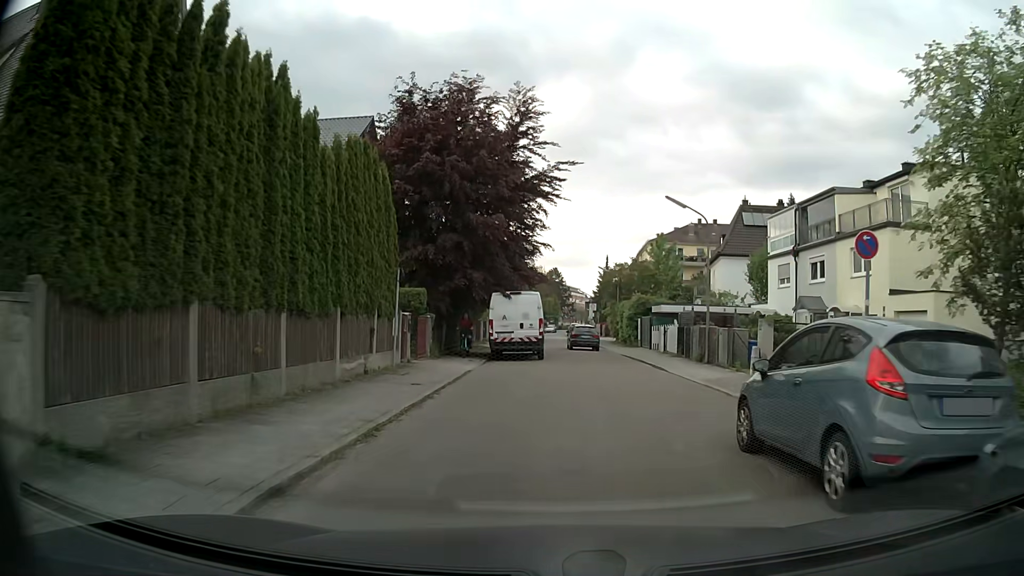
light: Day
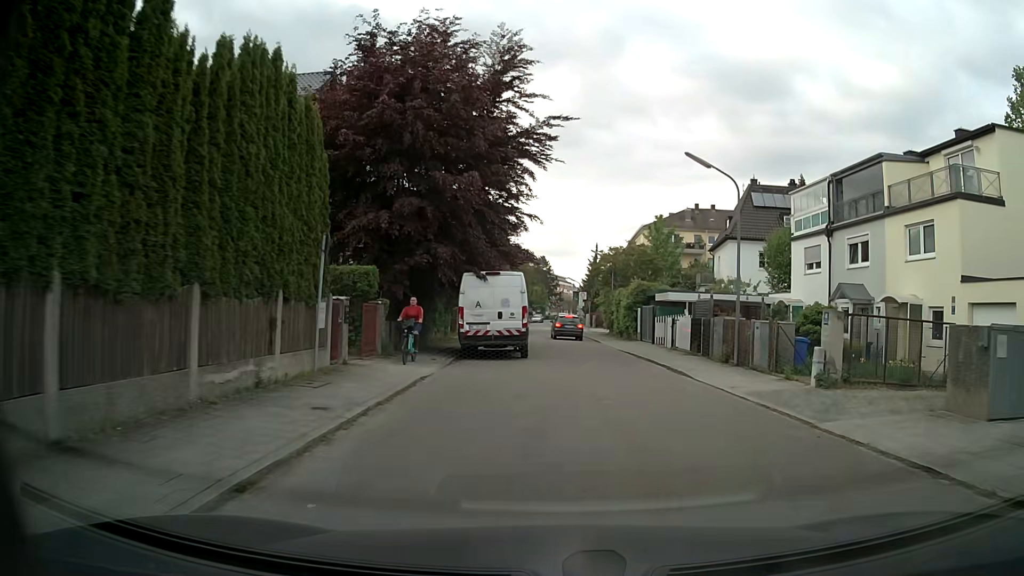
(0.0, +5.4) m; 0°
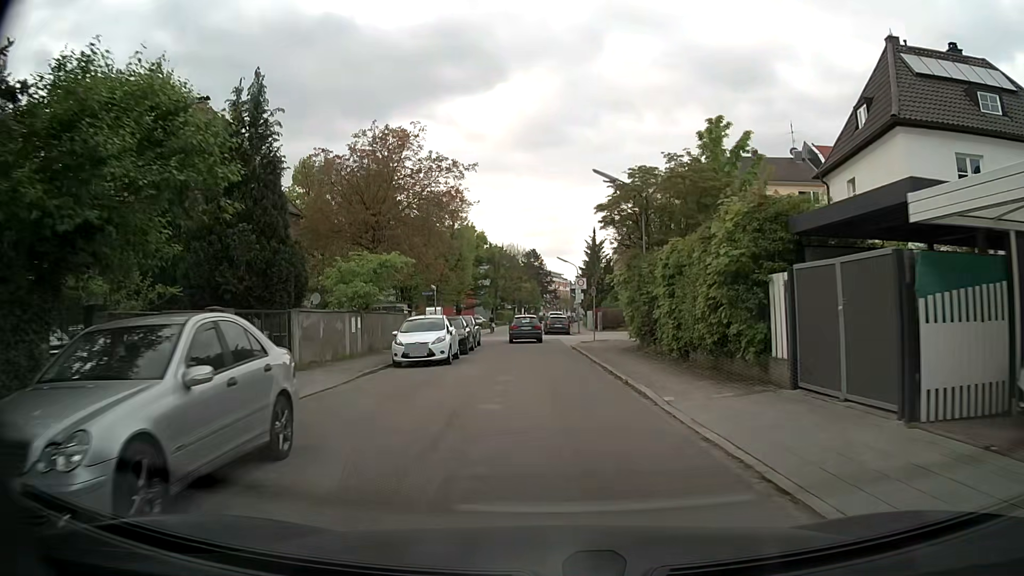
(+1.7, +26.5) m; +1°
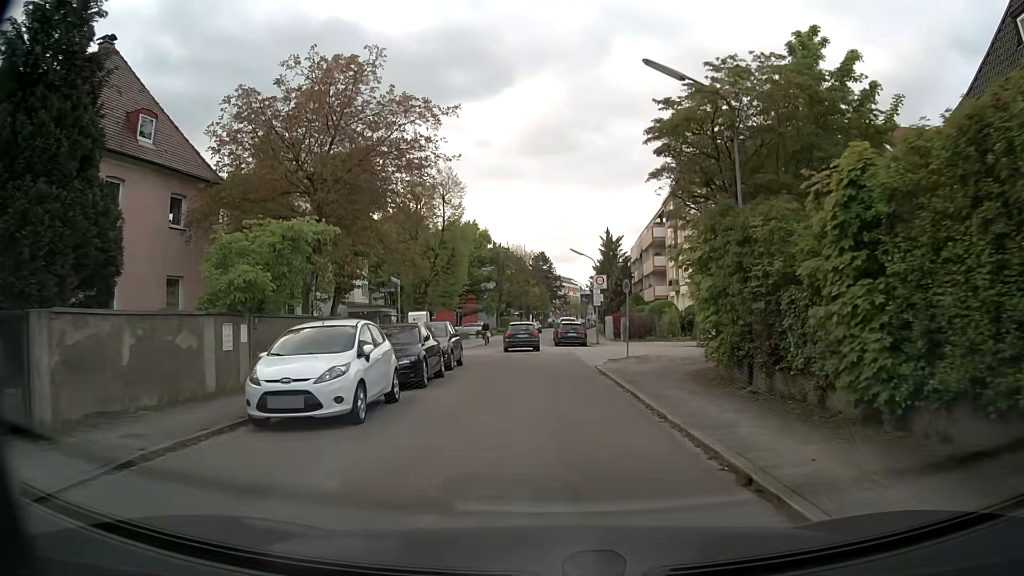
(-0.1, +10.4) m; -1°
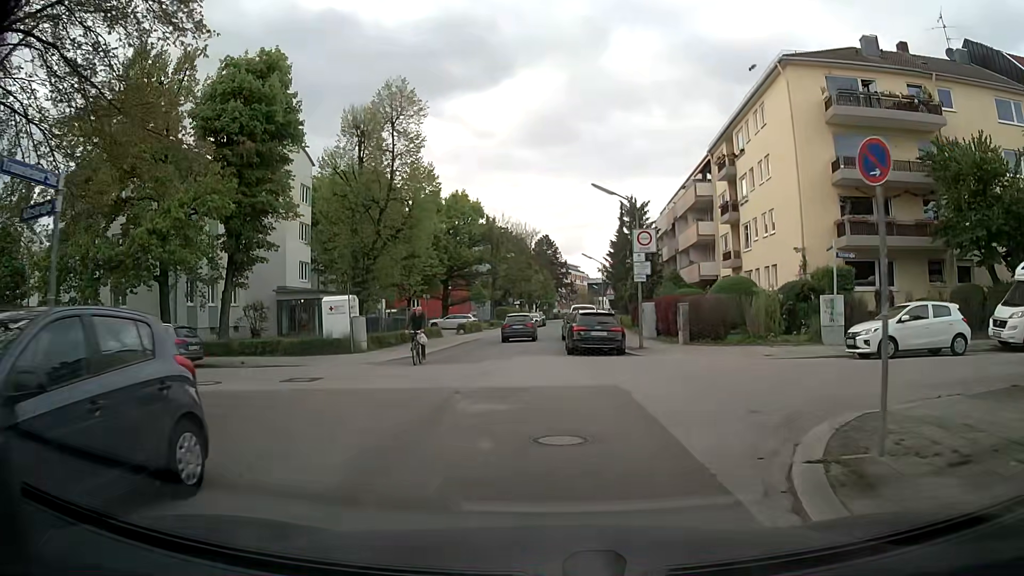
(0.0, +17.6) m; -2°
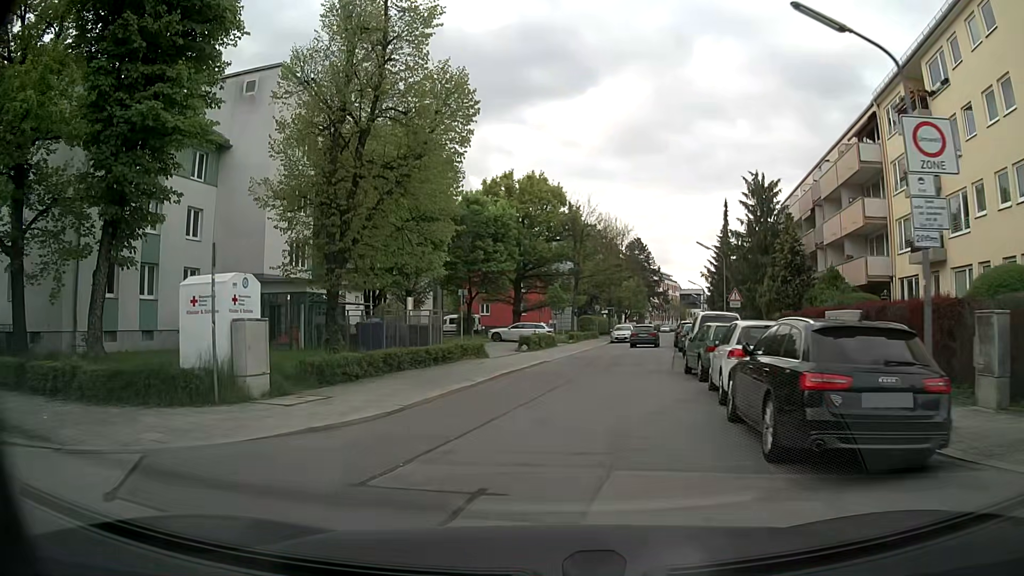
(-0.1, +15.7) m; -6°
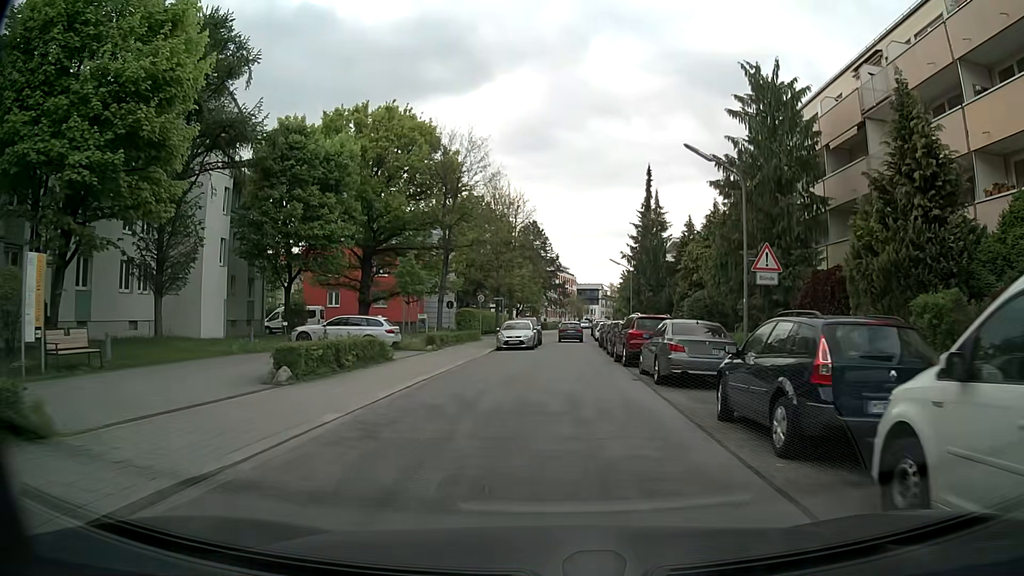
(+1.8, +20.9) m; +9°
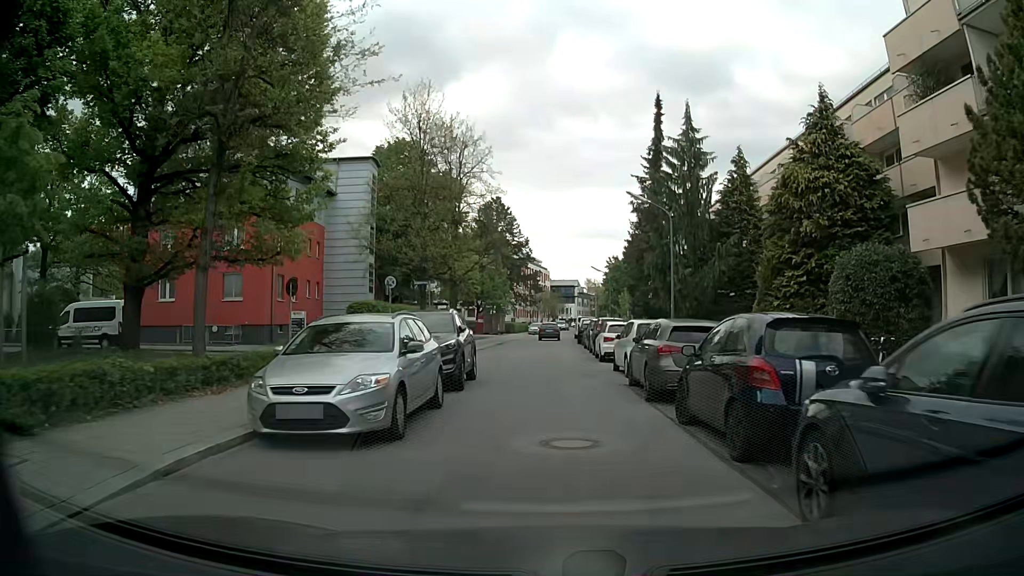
(+0.5, +25.7) m; +3°
(0, +10) (0, +20) (0, +30) (-1, +40) (-1, +50) (0, +60) (0, +70) (0, +80) (0, +90) (+1, +100) m
